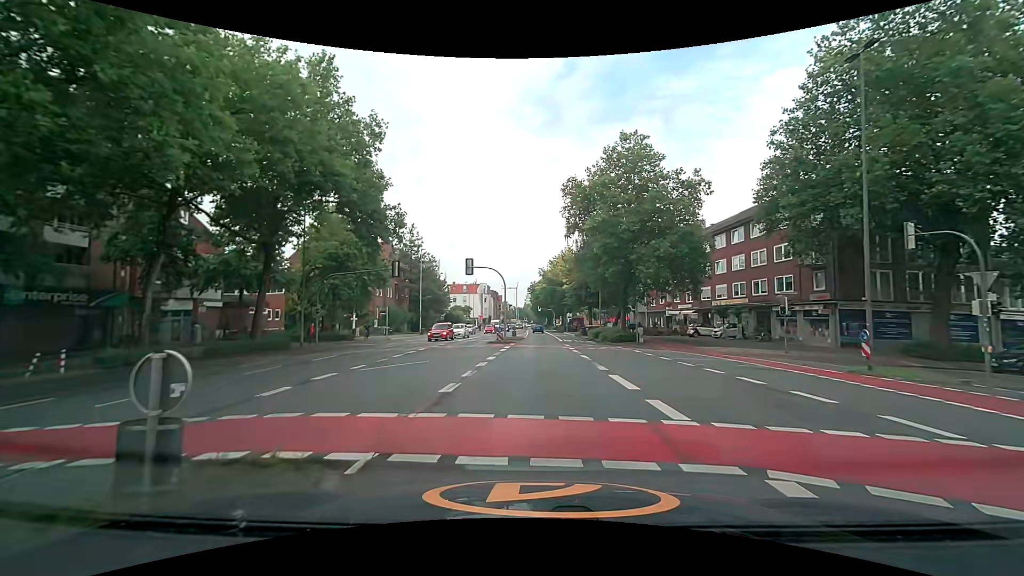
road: secondary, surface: asphalt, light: Day
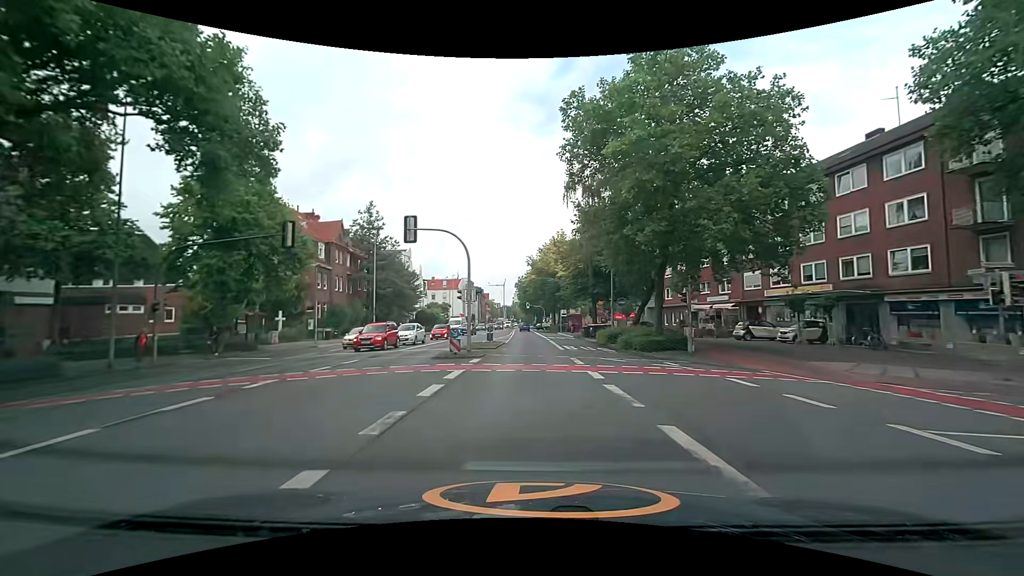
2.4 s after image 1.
(+0.8, +16.1) m; +2°
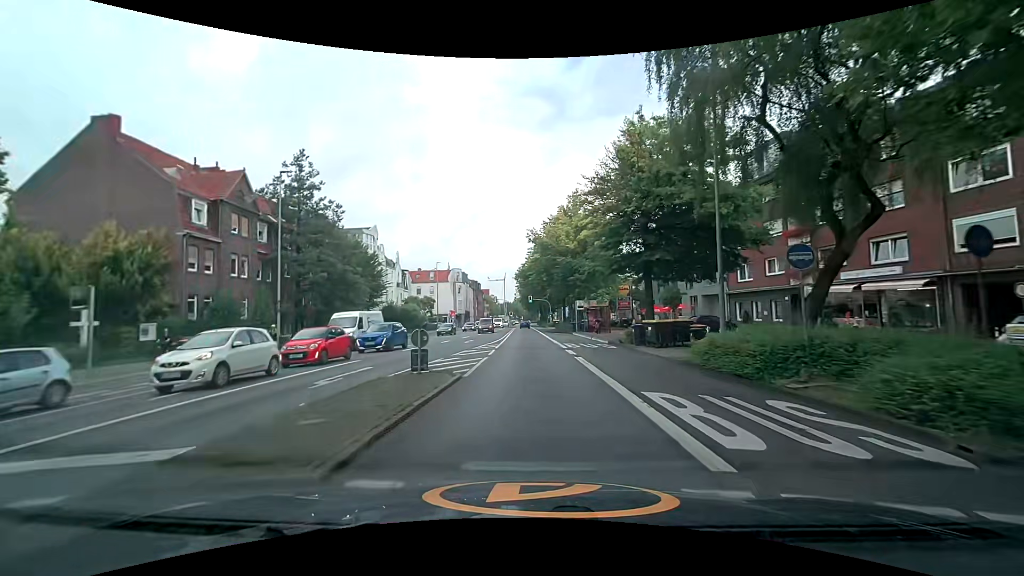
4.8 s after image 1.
(+0.1, +21.8) m; 0°
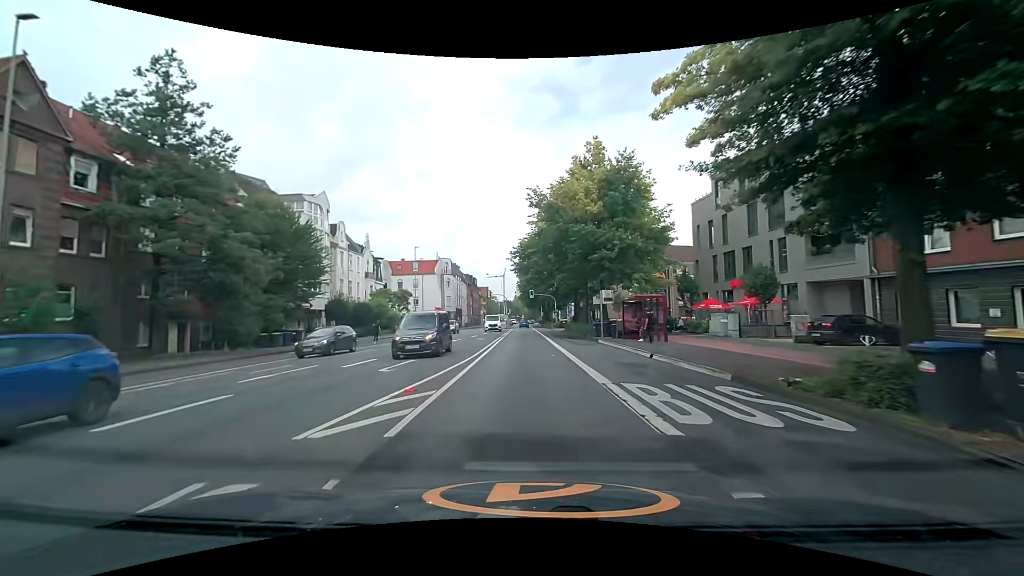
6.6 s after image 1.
(0.0, +18.5) m; 0°
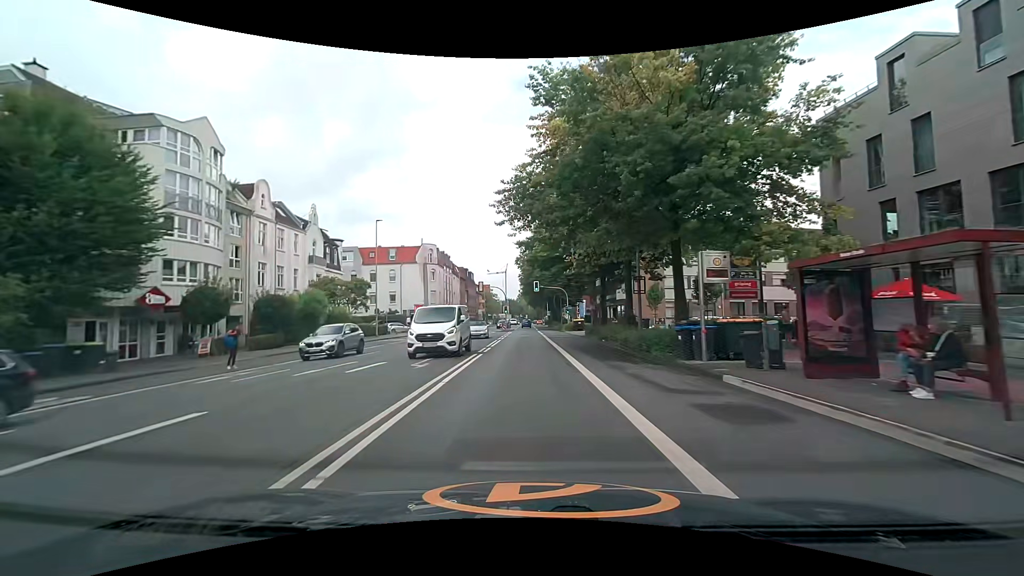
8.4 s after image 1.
(0.0, +20.2) m; 0°
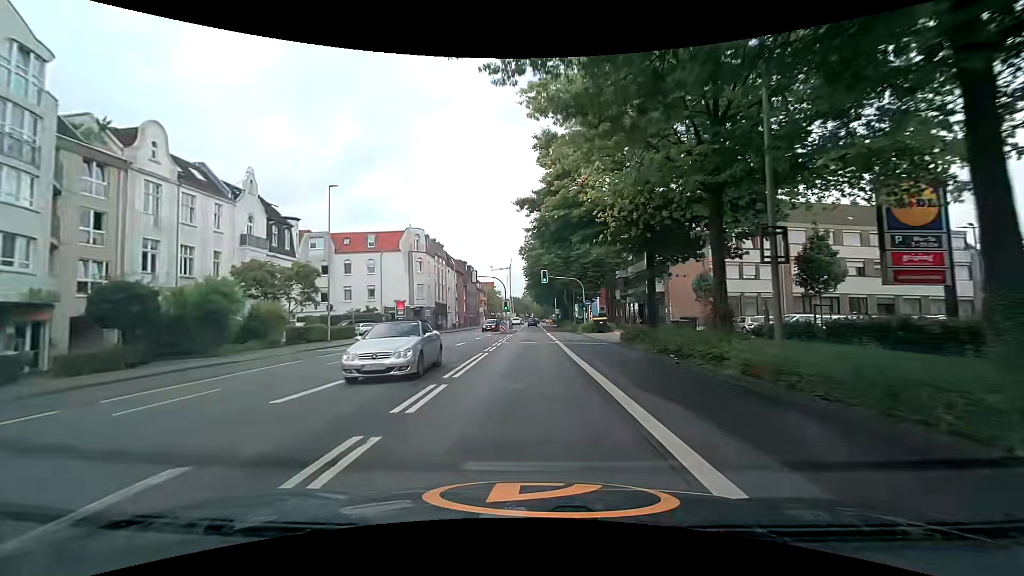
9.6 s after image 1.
(-0.2, +14.0) m; -2°
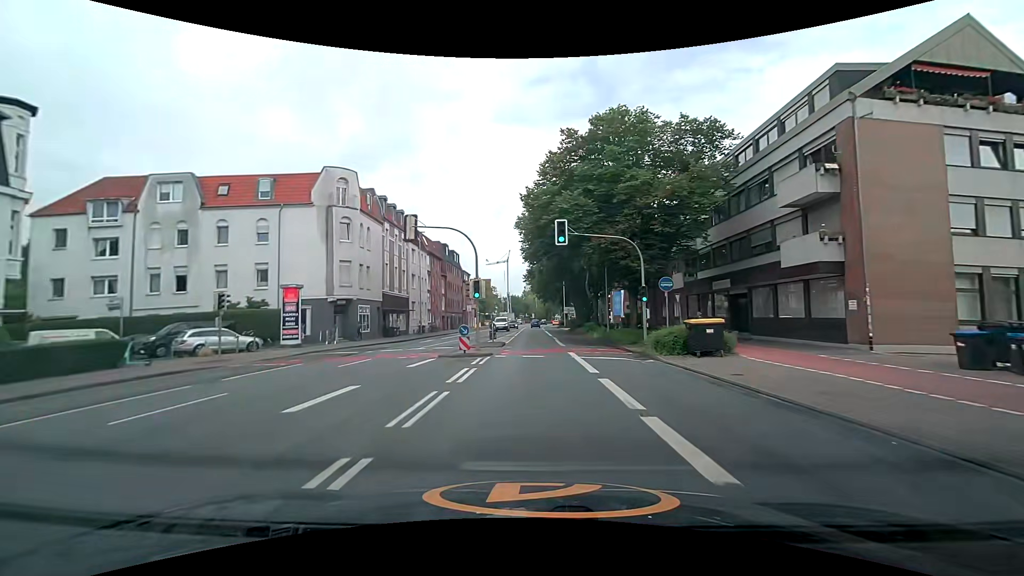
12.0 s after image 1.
(0.0, +28.1) m; 0°
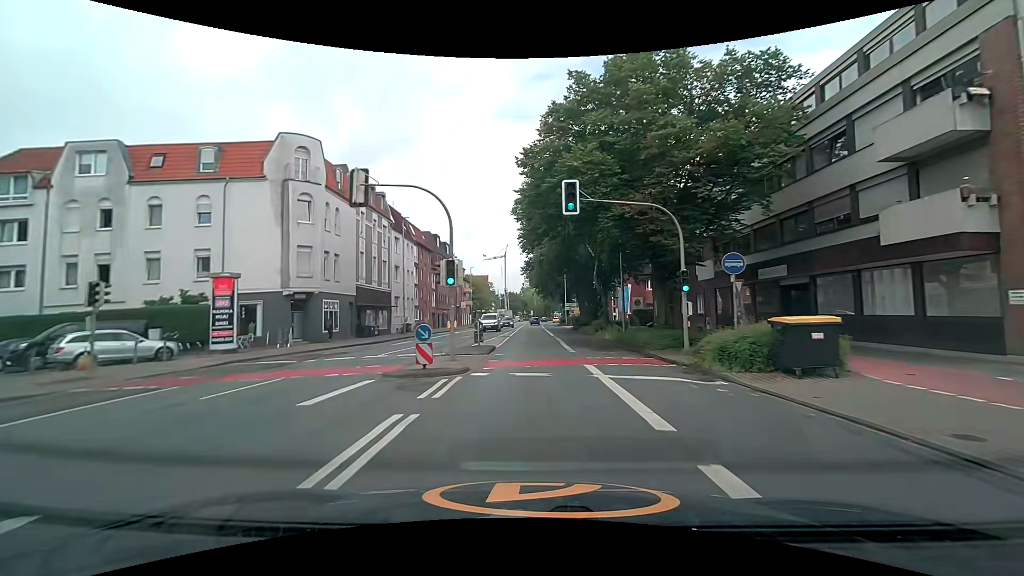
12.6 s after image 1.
(0.0, +7.1) m; 0°
(0, +10) (0, +20) (0, +30) (0, +40) (0, +50) (0, +60) (+1, +70) (+1, +80) (+1, +90) (+1, +100) m
